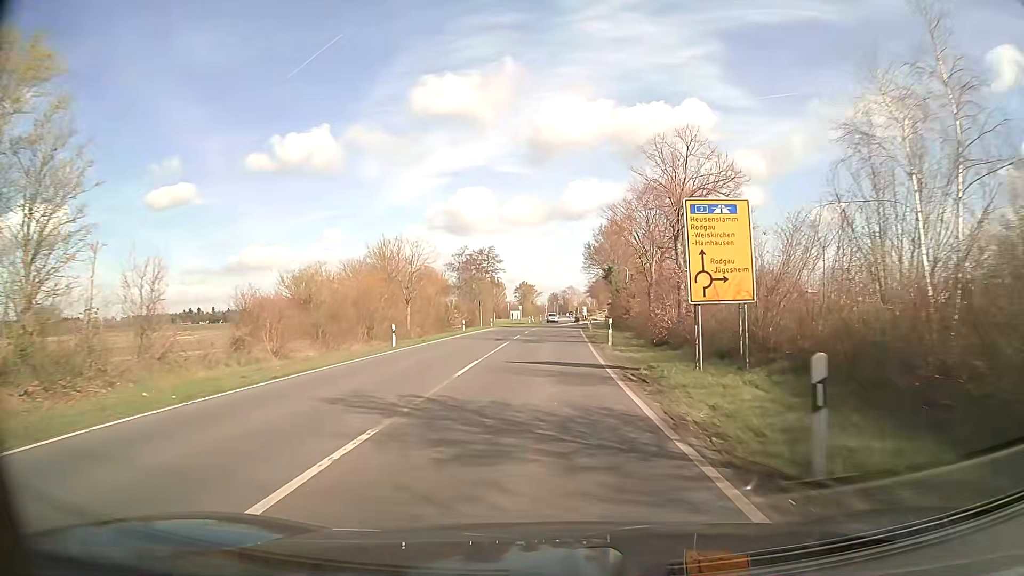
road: secondary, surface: asphalt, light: Day
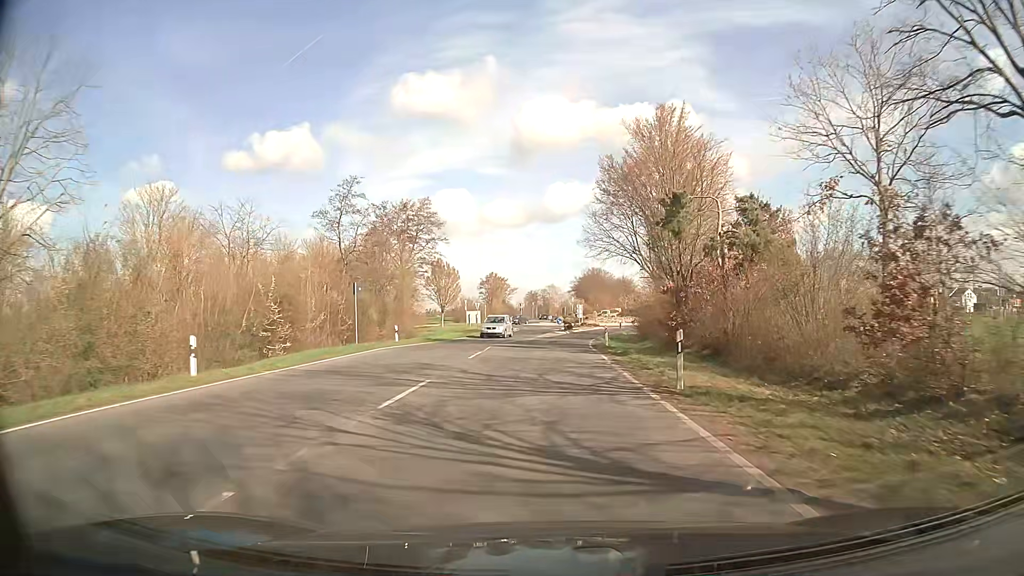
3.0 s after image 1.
(+0.6, +41.3) m; +1°
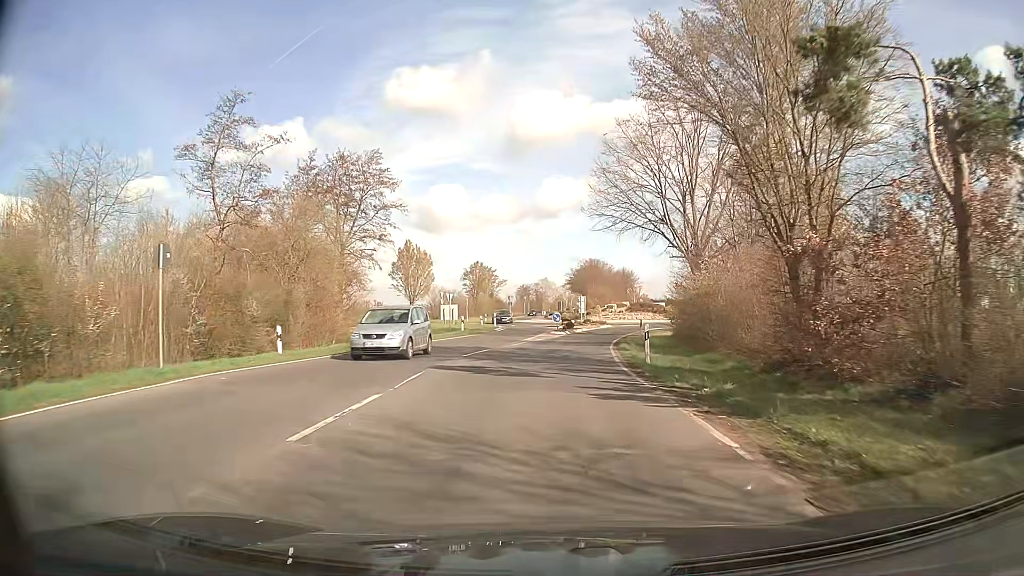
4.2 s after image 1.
(+0.2, +15.5) m; +1°
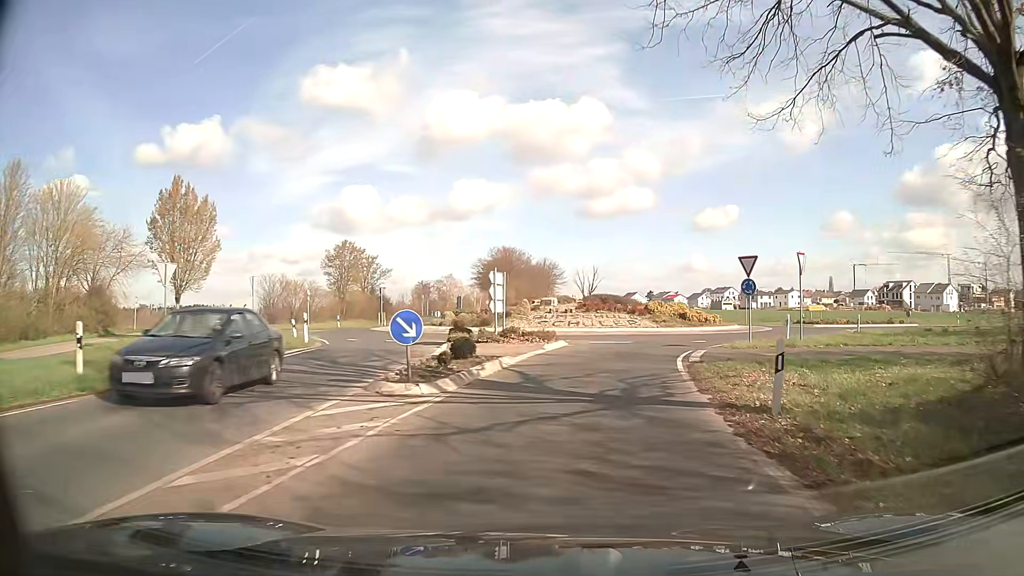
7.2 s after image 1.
(+1.4, +32.6) m; +7°
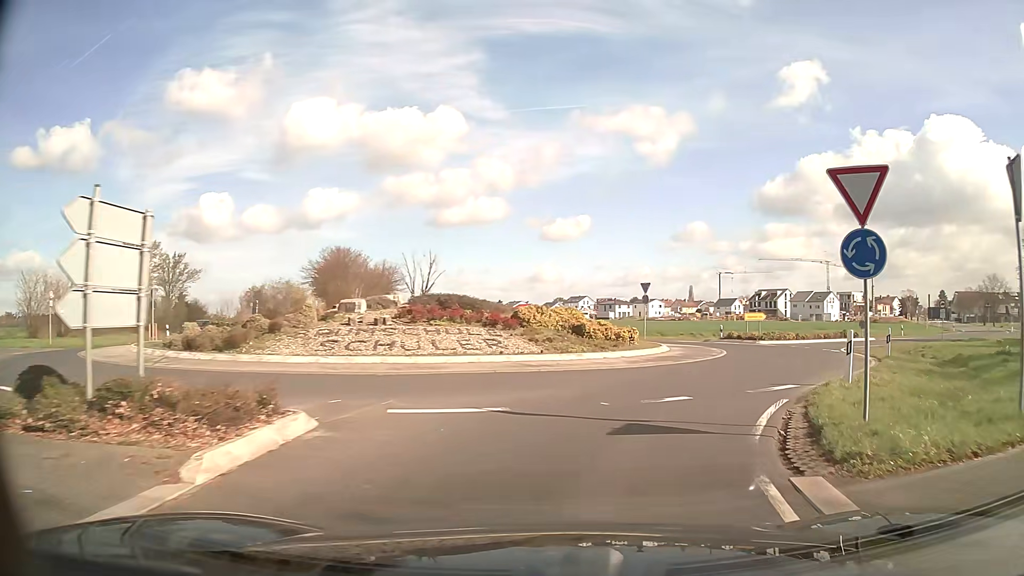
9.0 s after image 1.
(+1.4, +16.2) m; +13°
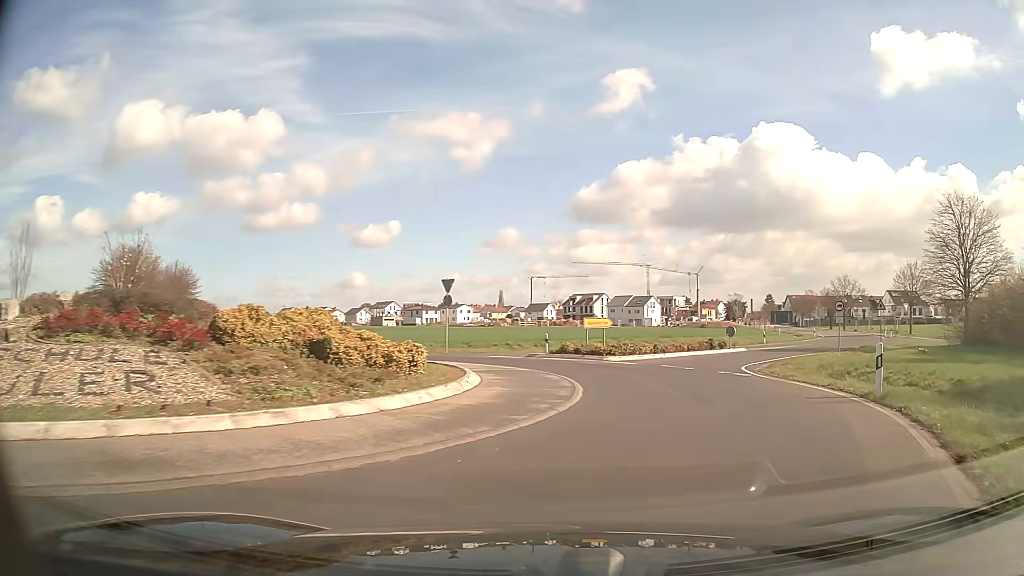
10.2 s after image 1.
(+1.3, +10.0) m; +16°
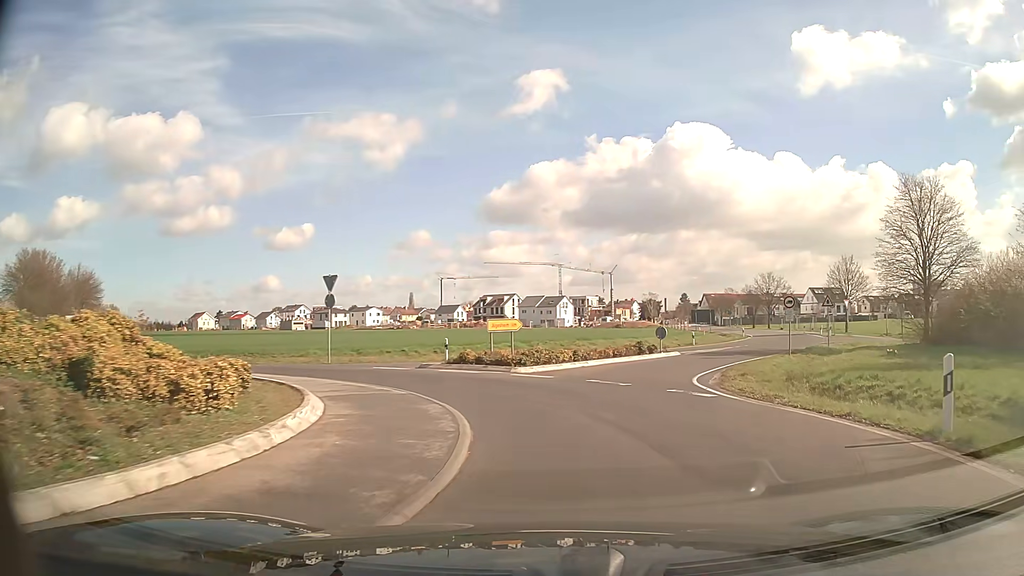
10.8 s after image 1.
(+0.4, +5.1) m; +8°
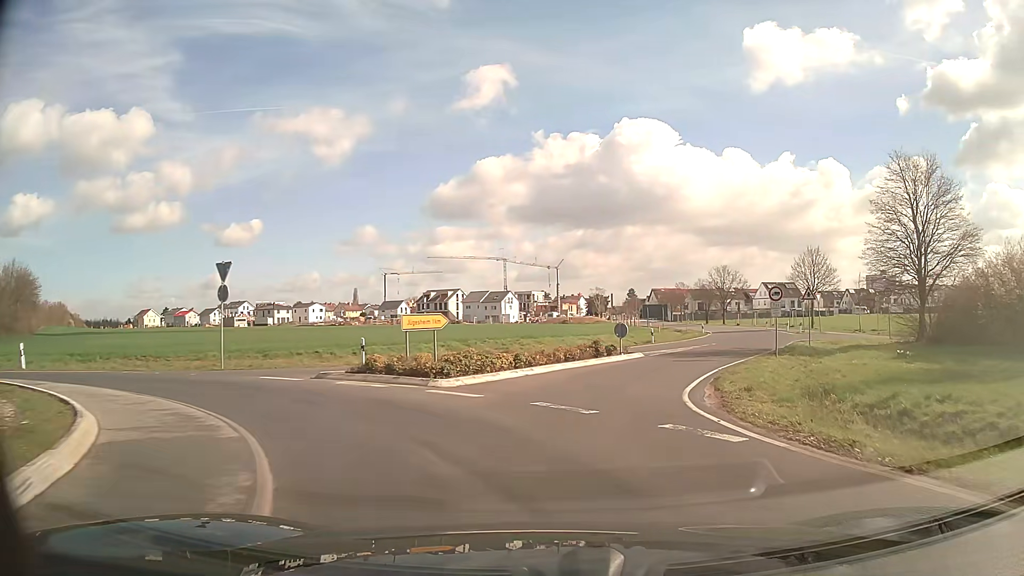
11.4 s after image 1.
(+0.2, +5.3) m; +4°
(+1, +10) (+3, +20) (+7, +29) (+12, +38) (+16, +47) (+19, +56) (+22, +66) (+23, +76) (+24, +86) (+25, +96) m
